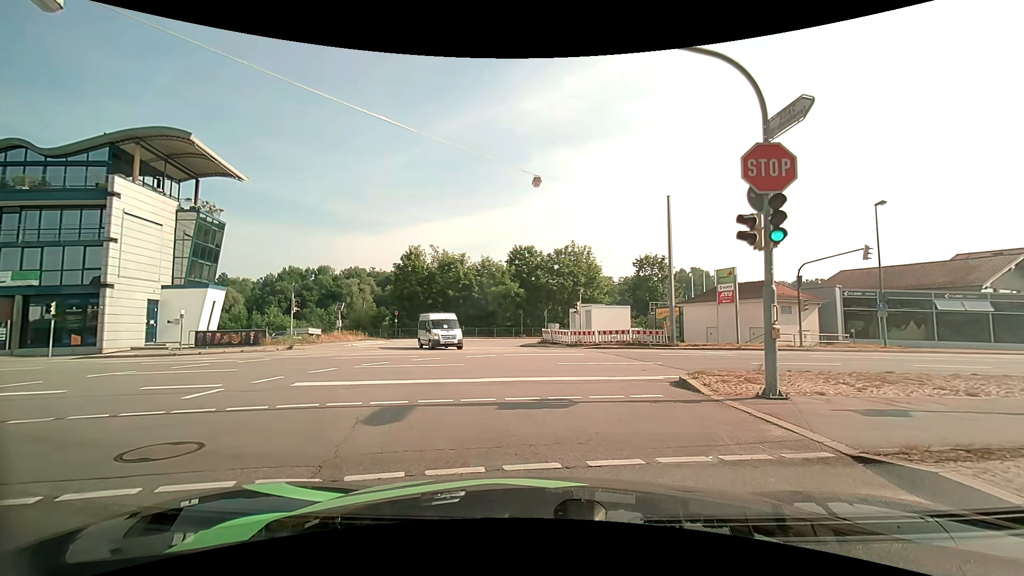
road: tertiary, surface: asphalt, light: Day
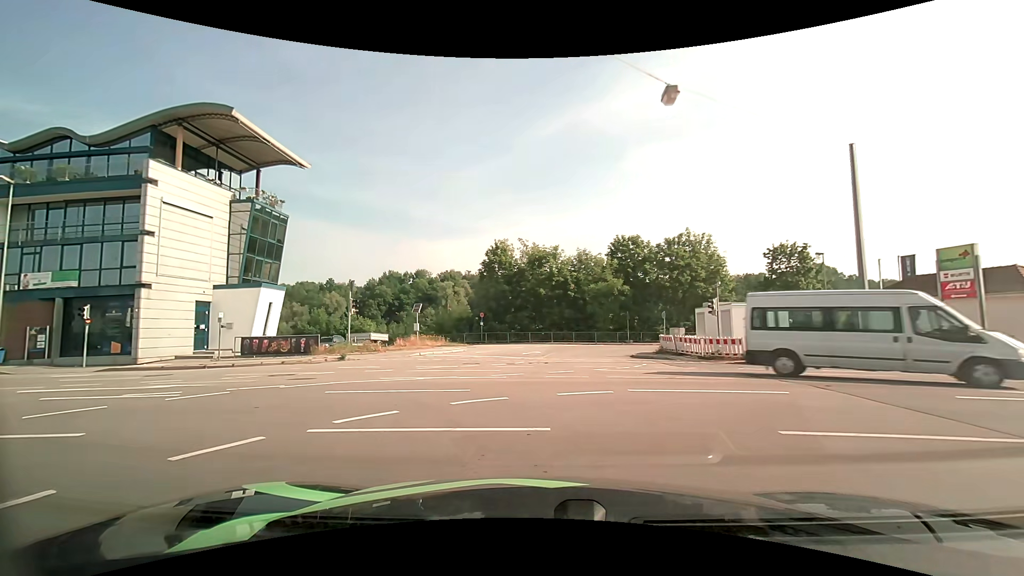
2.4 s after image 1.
(-0.8, +8.3) m; -13°
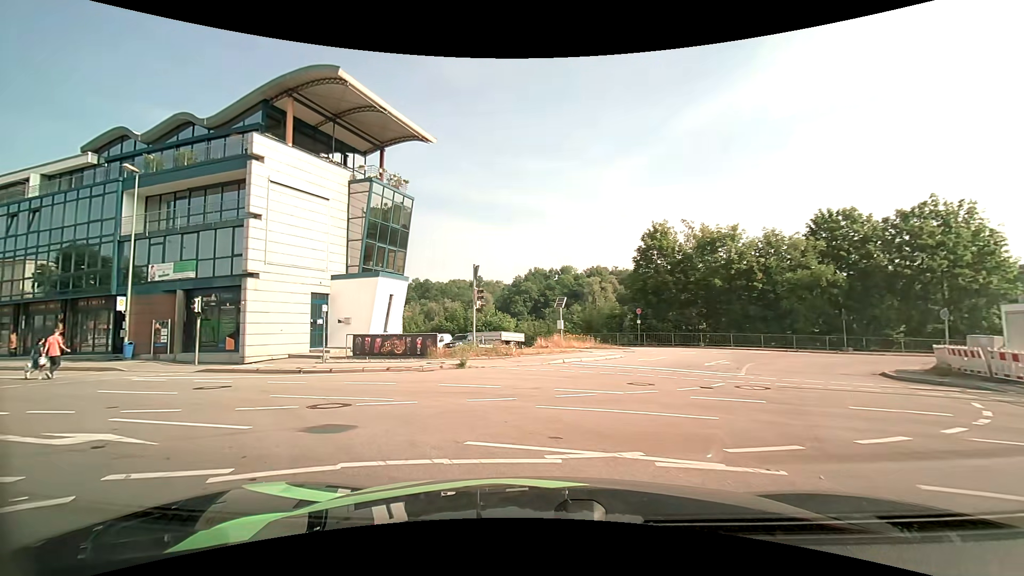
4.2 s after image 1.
(-0.9, +7.4) m; -16°
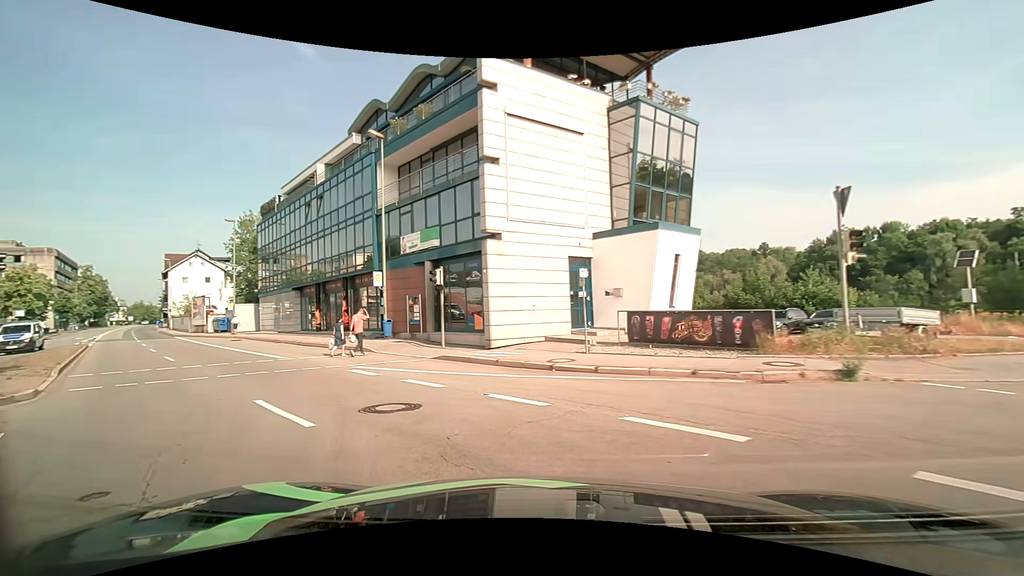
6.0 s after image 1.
(-2.0, +8.1) m; -30°
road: primary
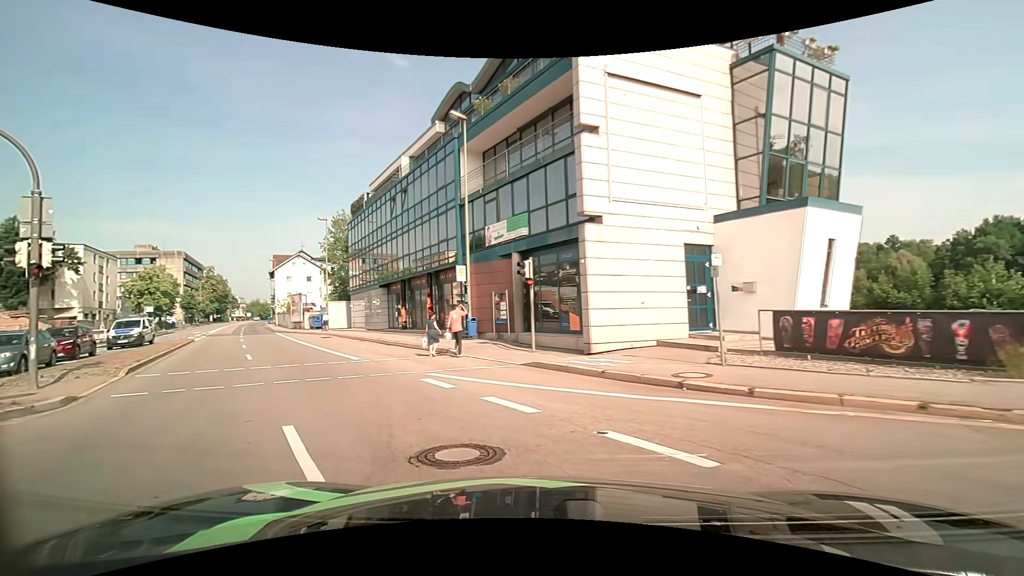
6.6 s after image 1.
(-0.2, +2.9) m; -9°
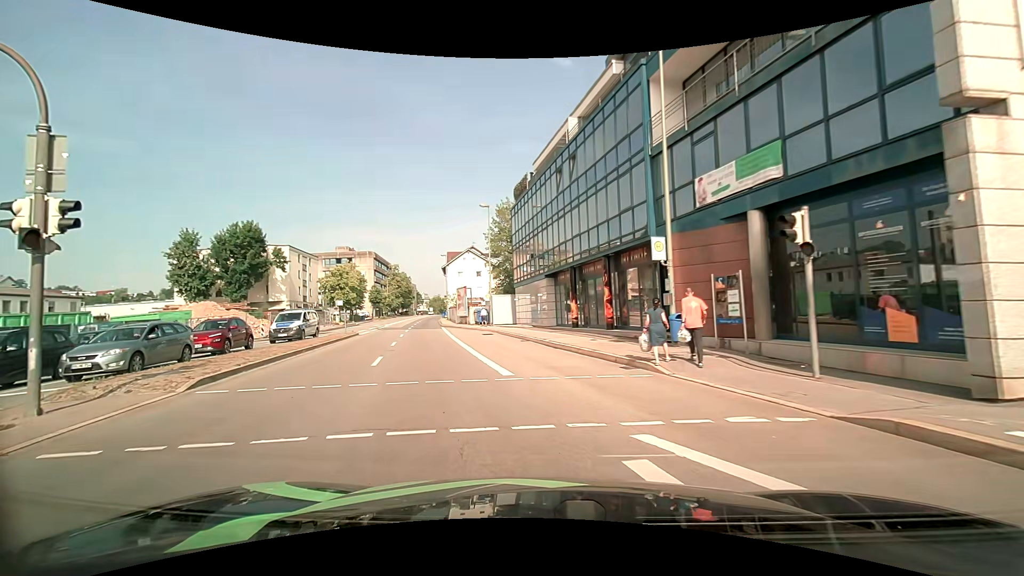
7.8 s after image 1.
(-1.3, +6.6) m; -20°
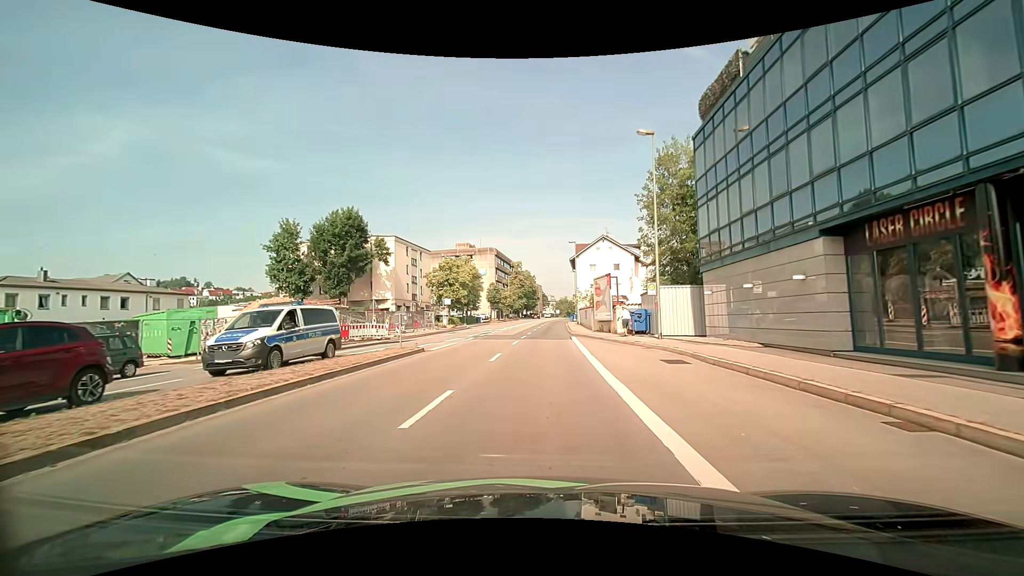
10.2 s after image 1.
(-3.1, +16.8) m; -15°
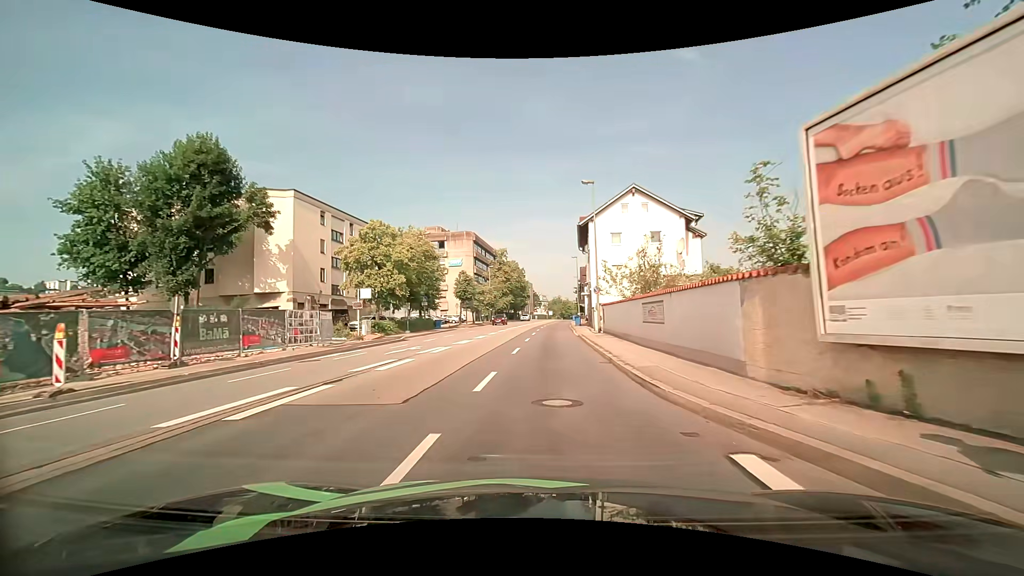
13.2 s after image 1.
(+0.2, +27.9) m; +1°
(0, +10) (0, +20) (0, +30) (+1, +40) (+1, +50) (+2, +60) (+2, +70) (+3, +80) (+4, +90) (+5, +100) m
